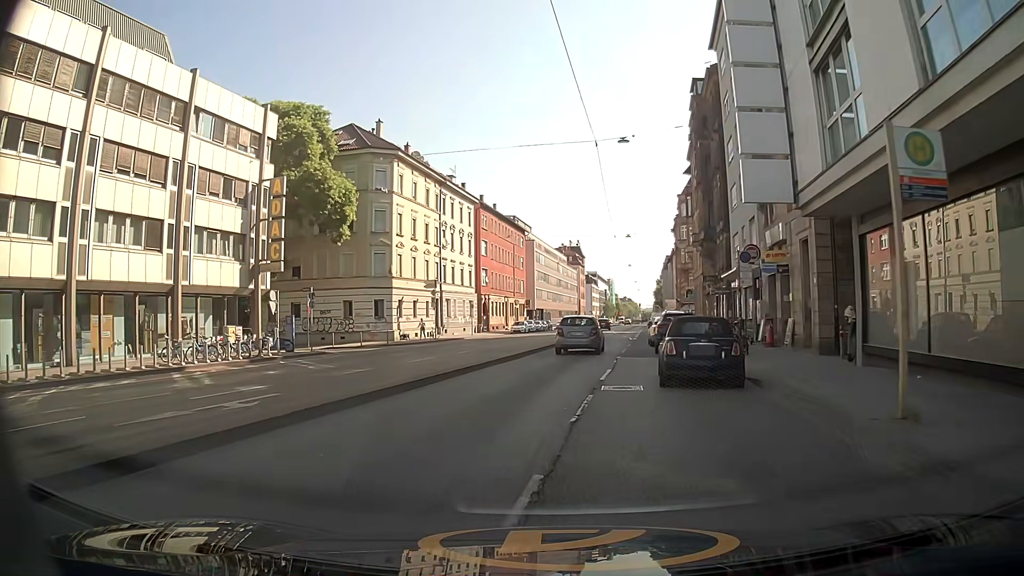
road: secondary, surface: asphalt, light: Day
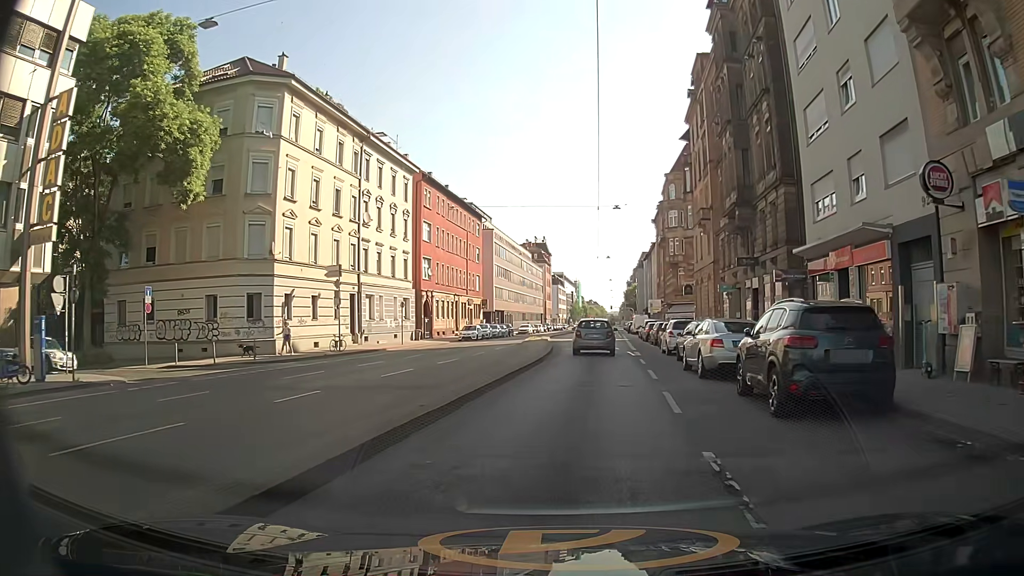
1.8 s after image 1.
(+0.3, +17.2) m; +3°
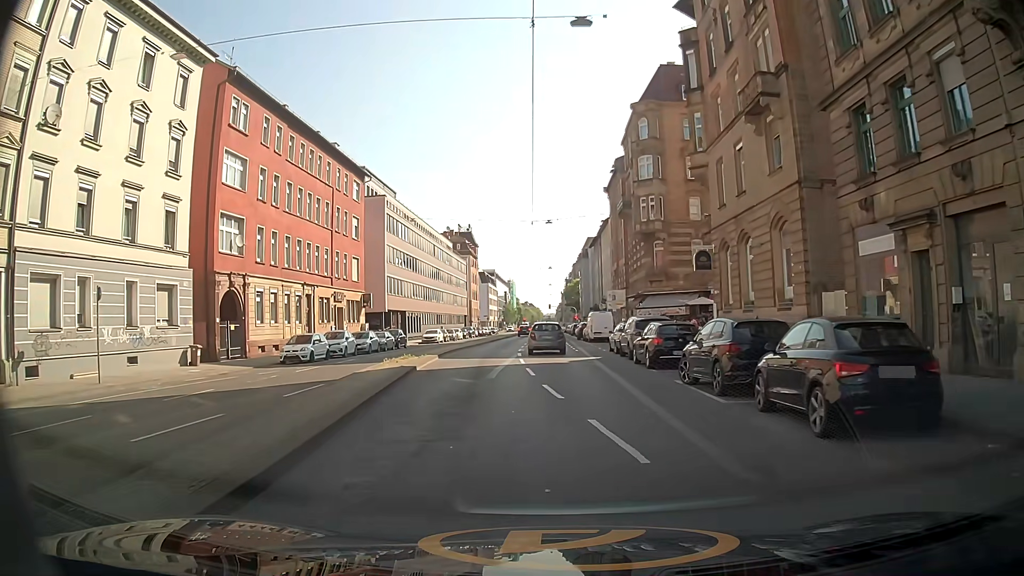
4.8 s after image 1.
(+1.8, +28.4) m; +5°
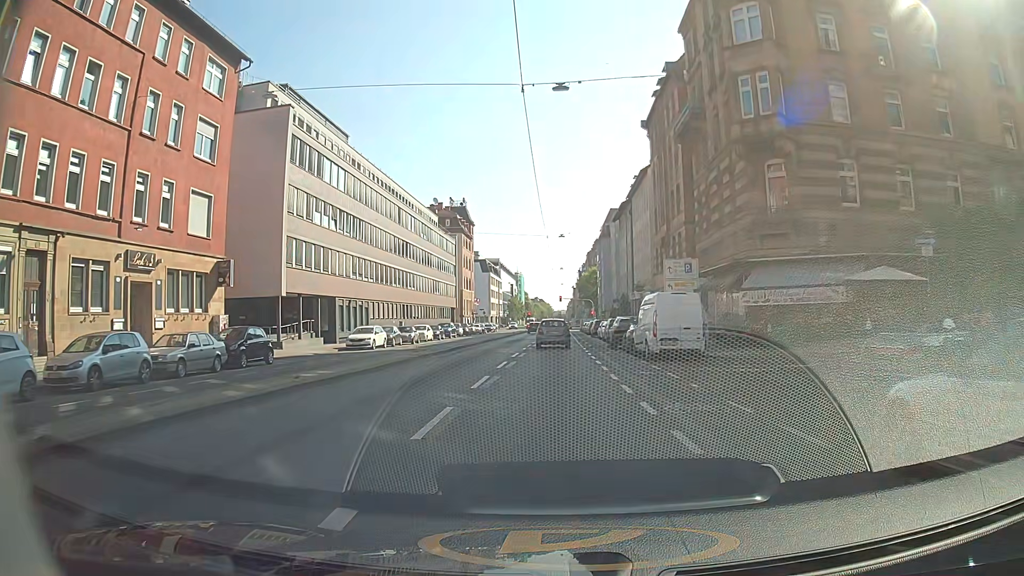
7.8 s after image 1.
(-0.4, +28.4) m; -1°
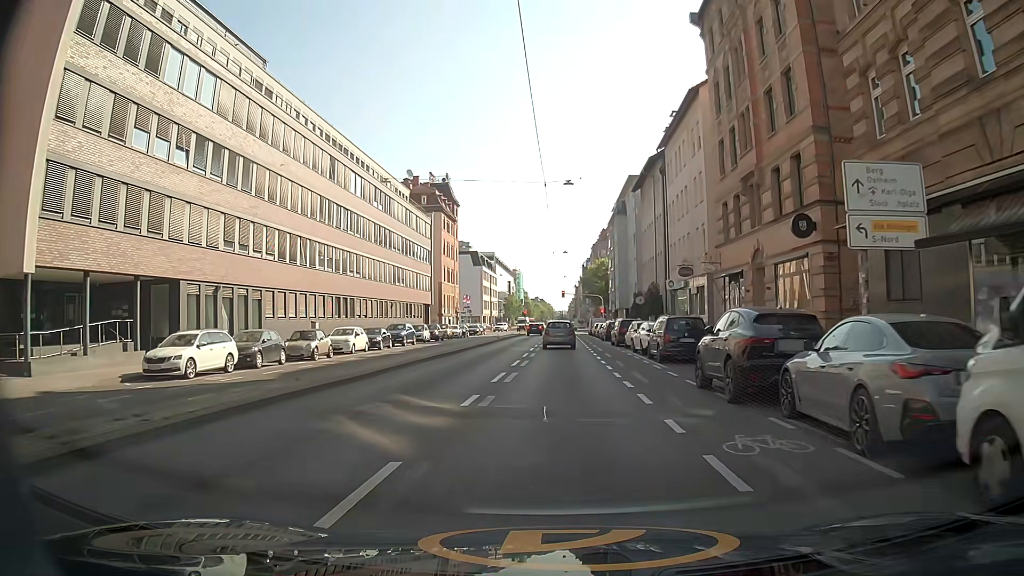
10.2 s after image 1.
(-0.1, +22.2) m; 0°
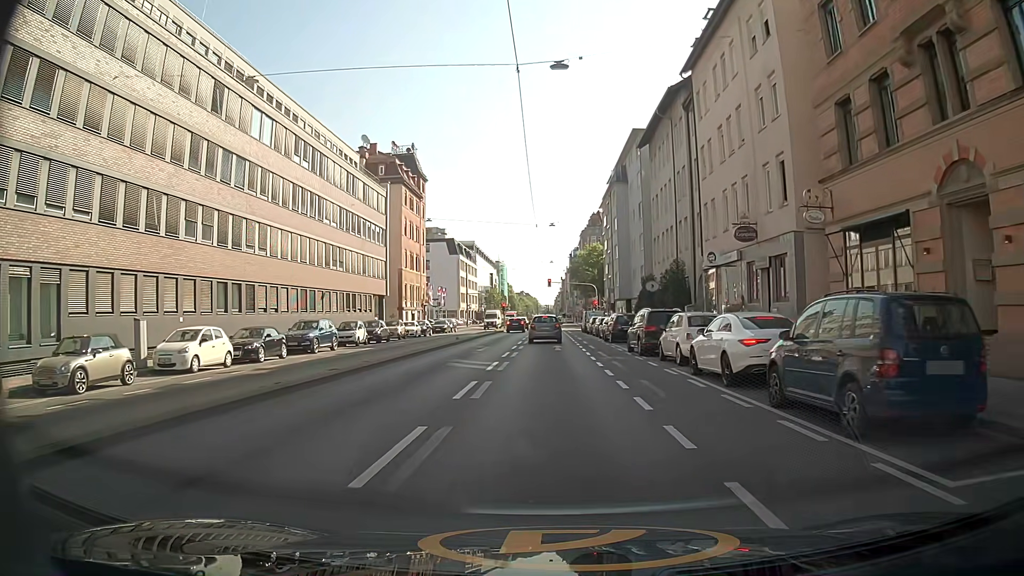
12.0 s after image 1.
(+0.1, +16.2) m; 0°
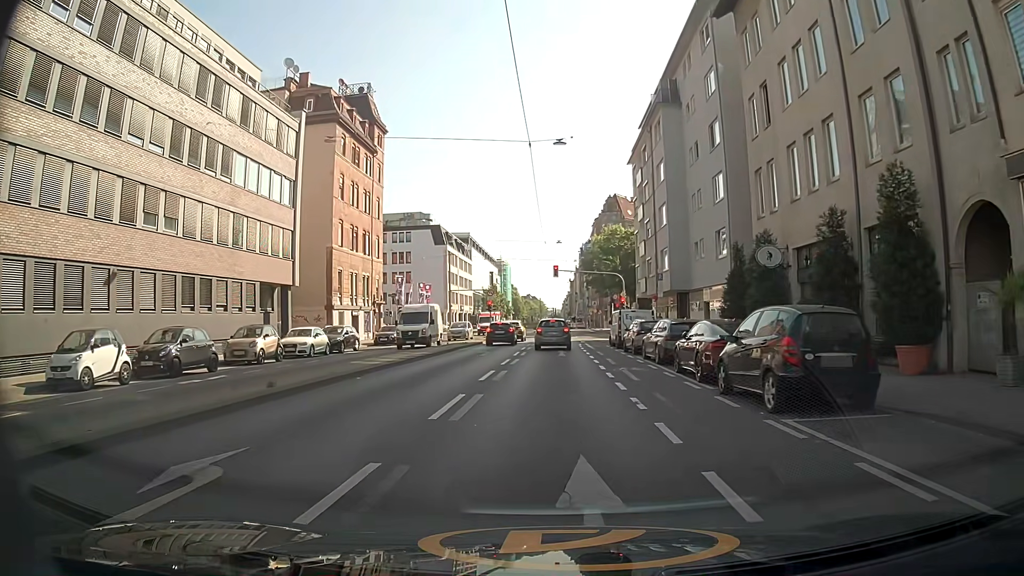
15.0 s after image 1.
(+0.2, +26.1) m; 0°
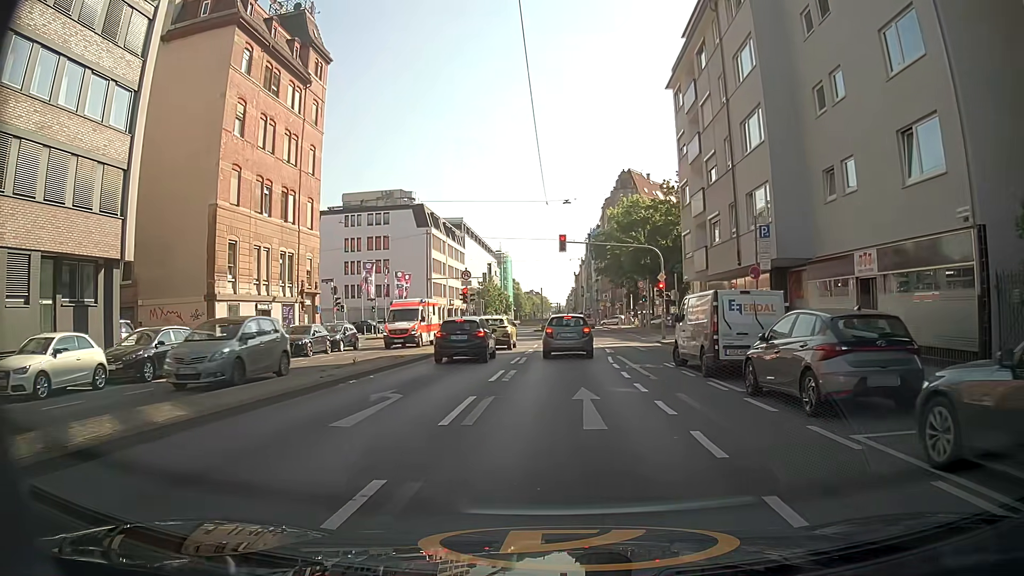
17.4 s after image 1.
(-0.1, +18.6) m; 0°
(0, +10) (0, +20) (0, +30) (+1, +40) (+1, +50) (+1, +60) (+1, +70) (+1, +80) (+1, +90) (+2, +100) m
